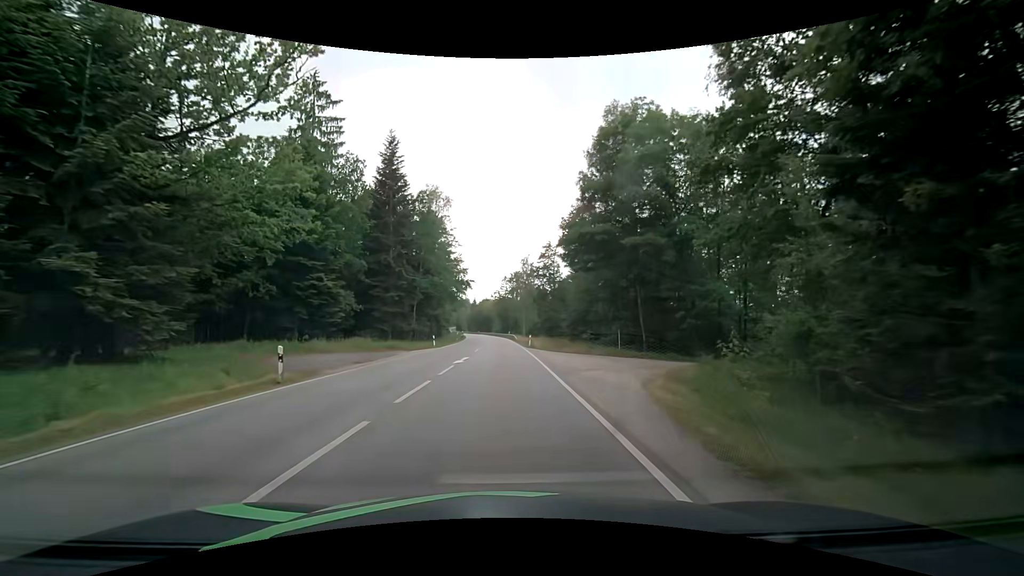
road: secondary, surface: asphalt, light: Day
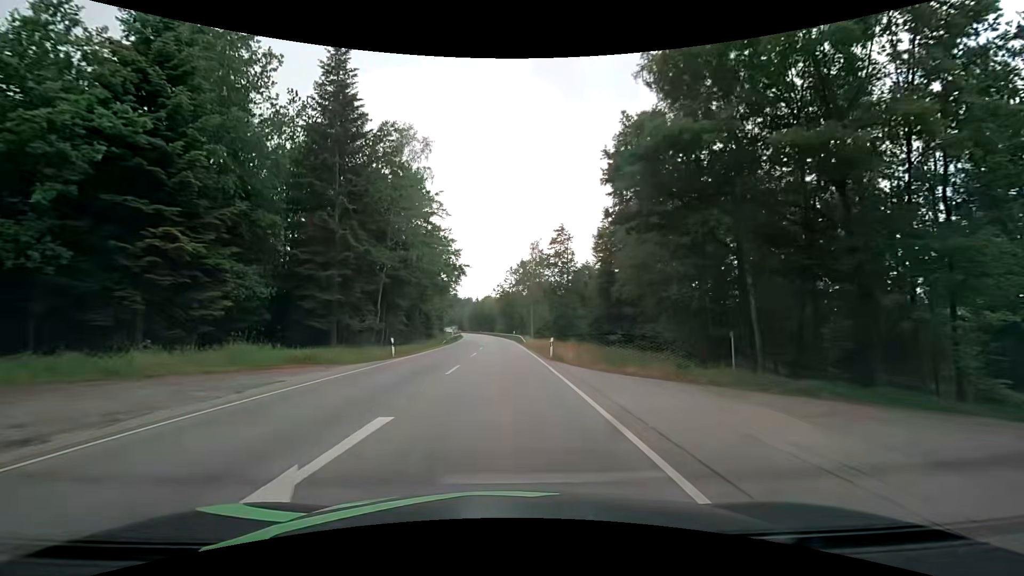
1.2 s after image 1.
(+0.1, +18.2) m; 0°
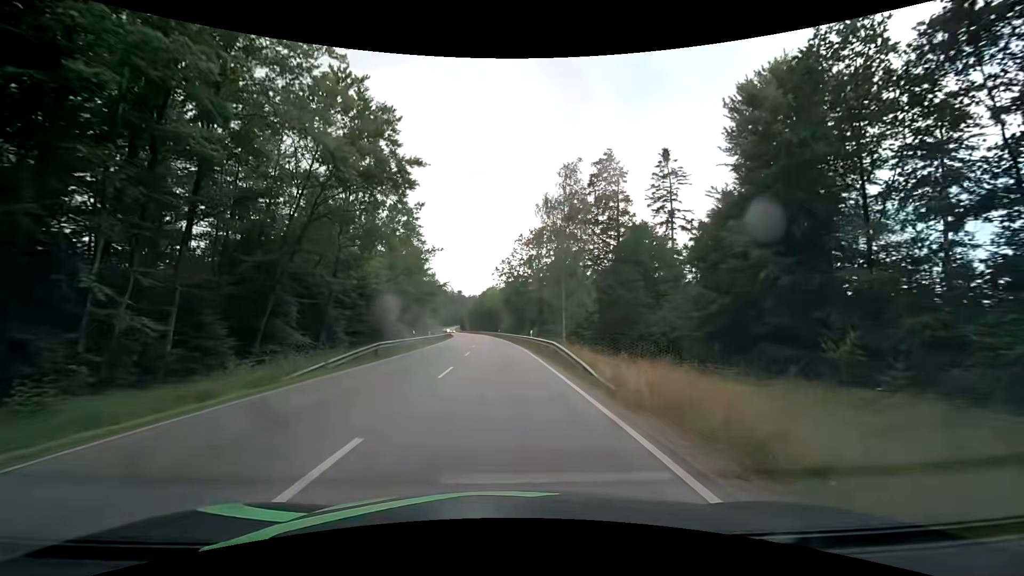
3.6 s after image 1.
(-0.1, +38.0) m; -1°
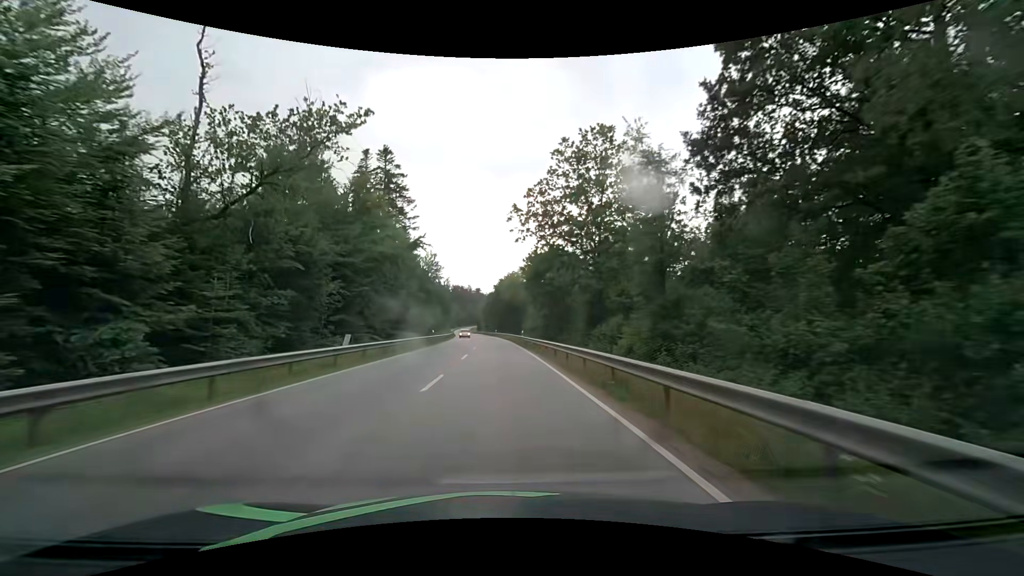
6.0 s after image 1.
(-0.5, +39.2) m; -2°
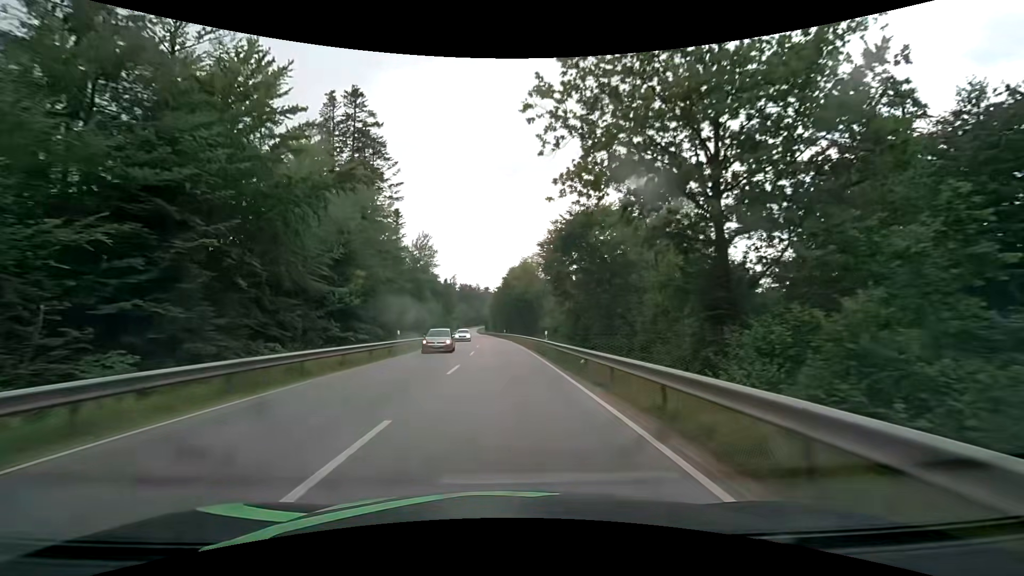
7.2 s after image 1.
(-0.2, +19.8) m; -1°
(0, +10) (0, +20) (0, +30) (0, +40) (-1, +50) (-1, +60) (-2, +70) (-3, +80) (-3, +90) (-4, +100) m
